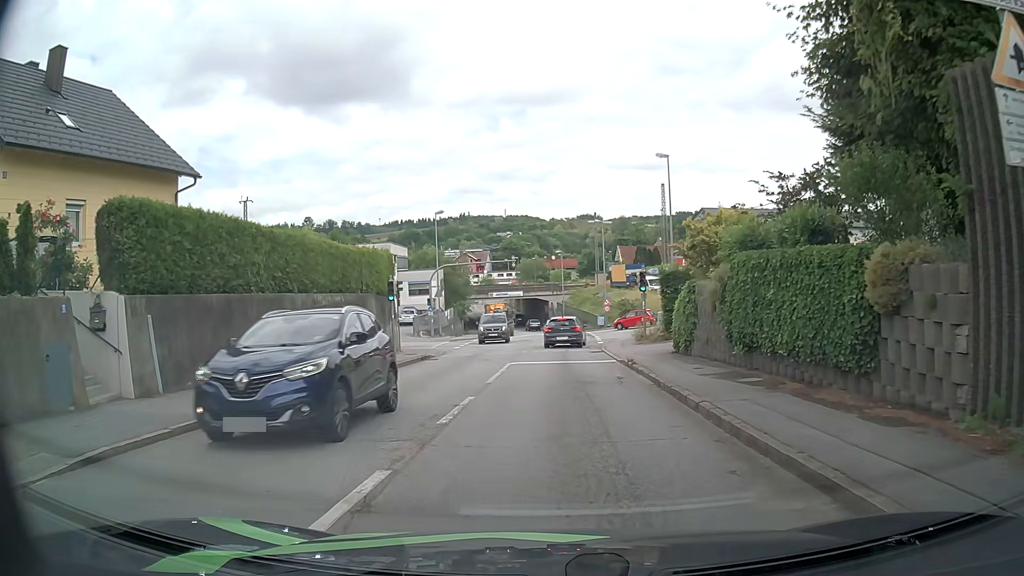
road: tertiary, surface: asphalt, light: Day
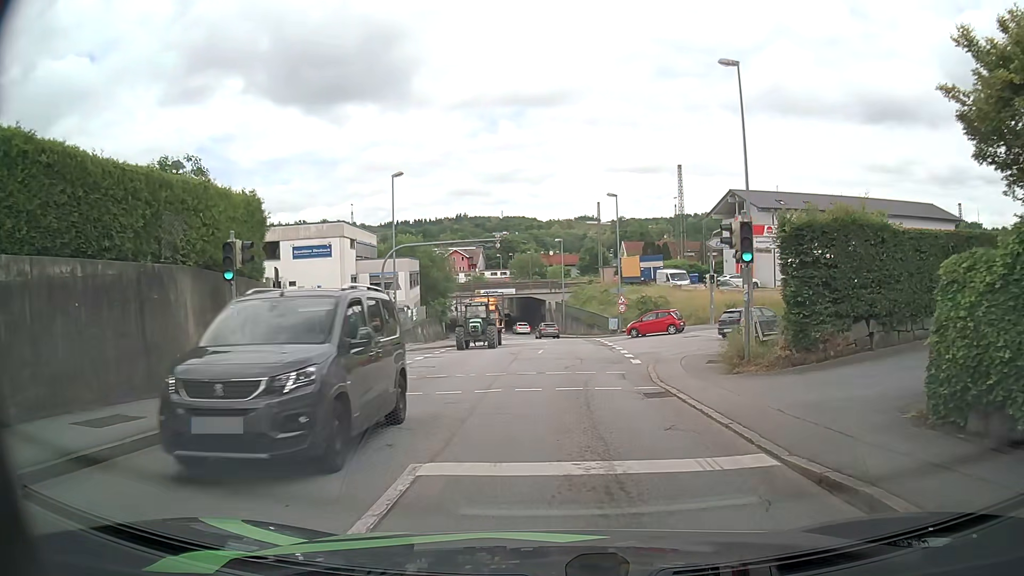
(-0.2, +15.1) m; 0°
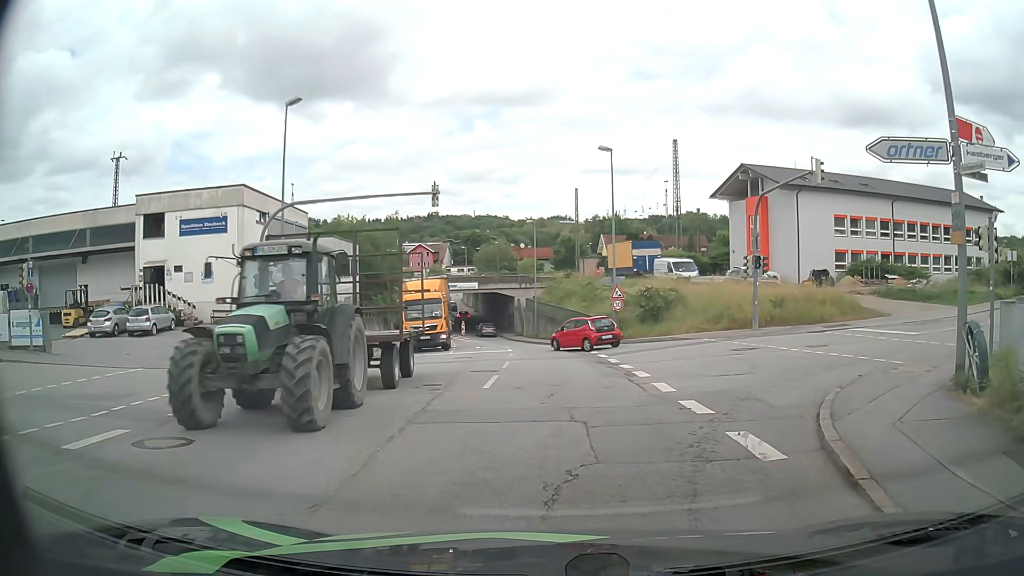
(+0.2, +14.0) m; +2°
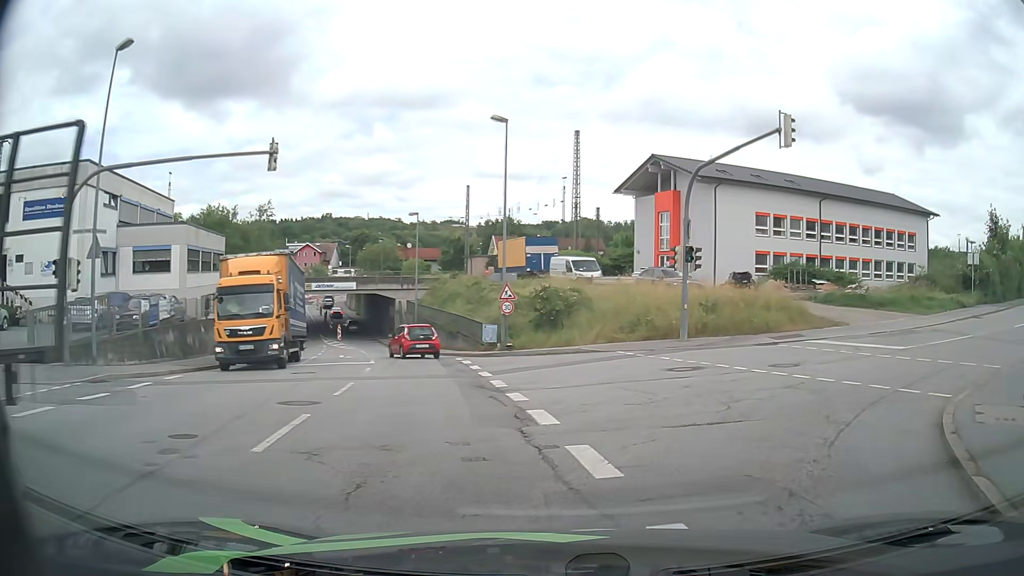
(+0.5, +6.4) m; +8°
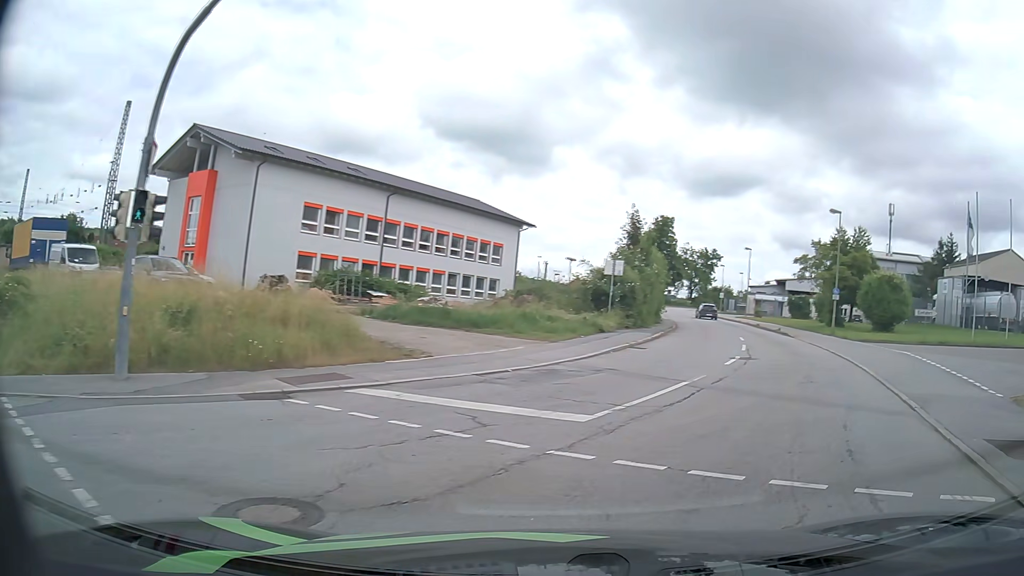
(+3.5, +11.0) m; +38°
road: residential
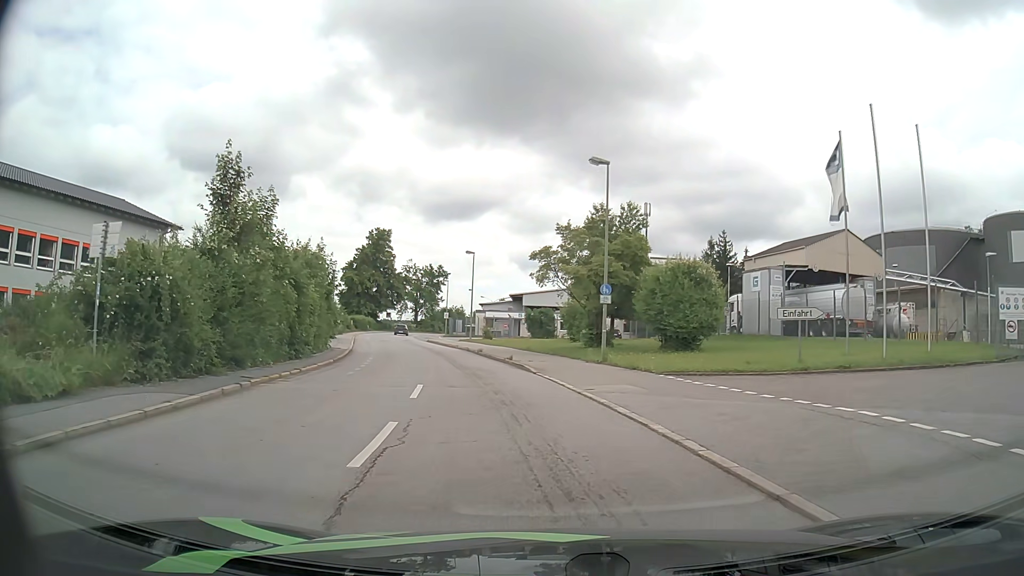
(+6.0, +16.8) m; +23°
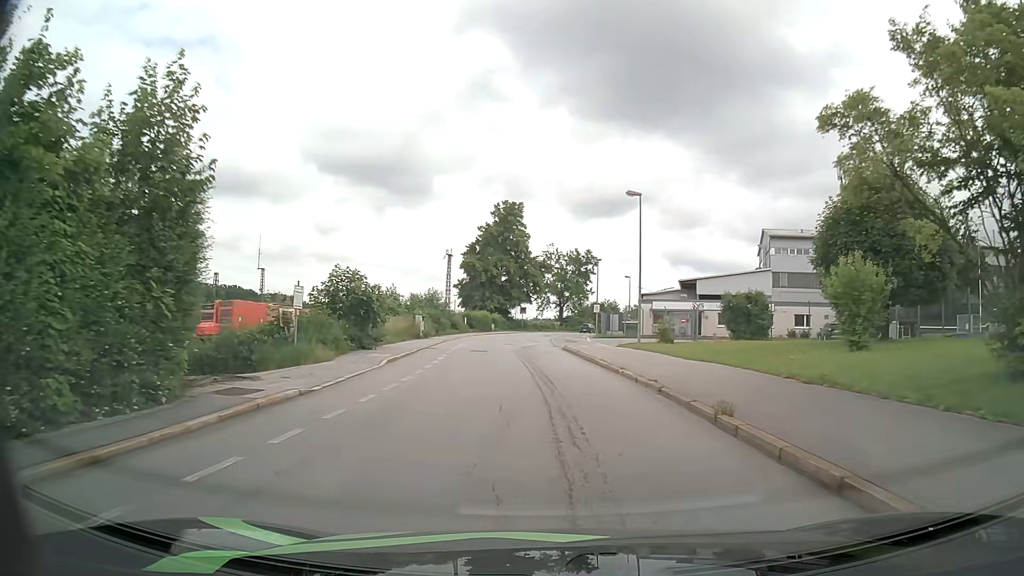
(-3.4, +25.9) m; -13°
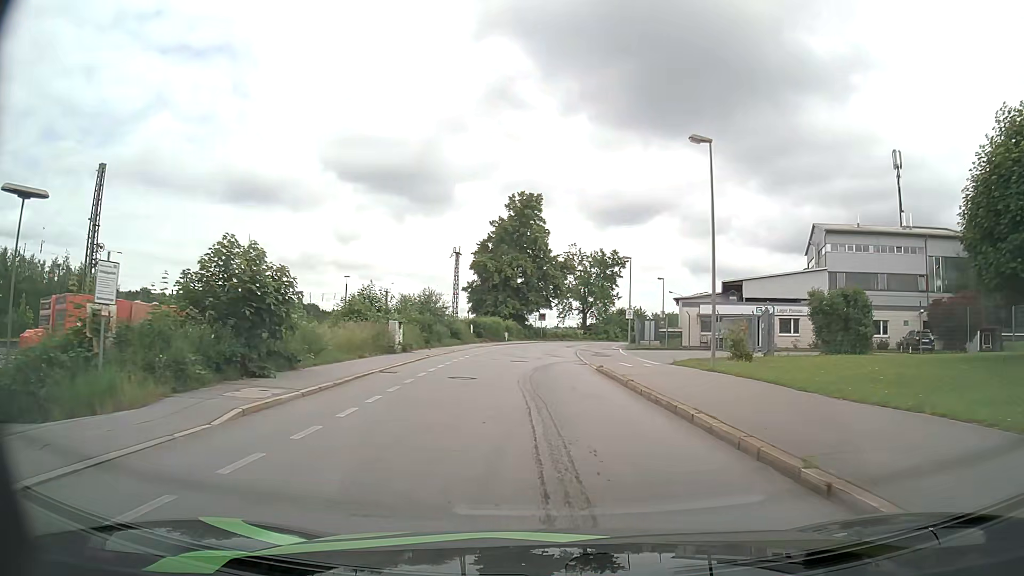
(0.0, +11.8) m; -1°
(0, +10) (0, +20) (0, +30) (0, +40) (0, +50) (+1, +60) (+3, +70) (+5, +80) (+7, +89) (+10, +99) m
